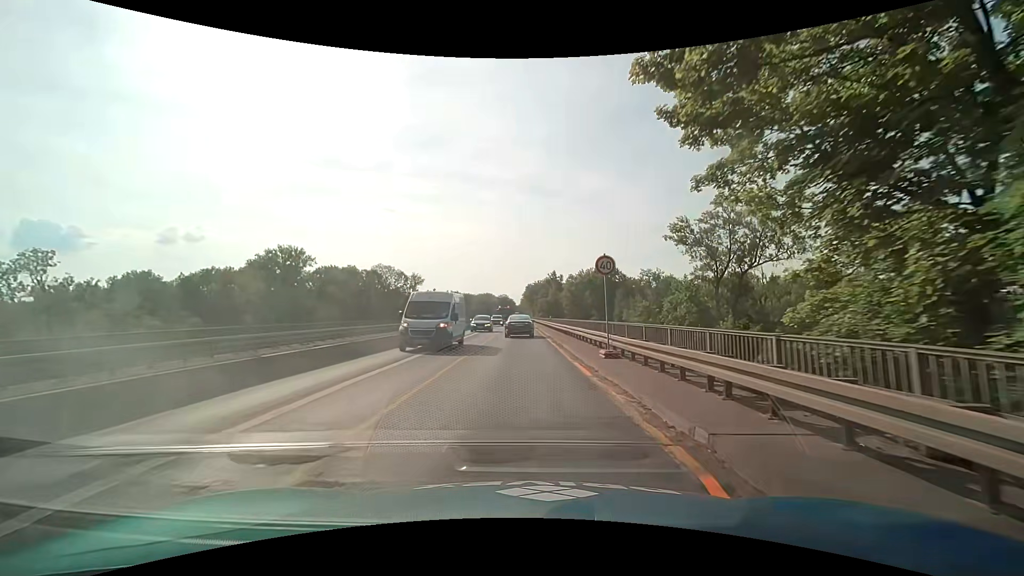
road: trunk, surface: asphalt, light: Day
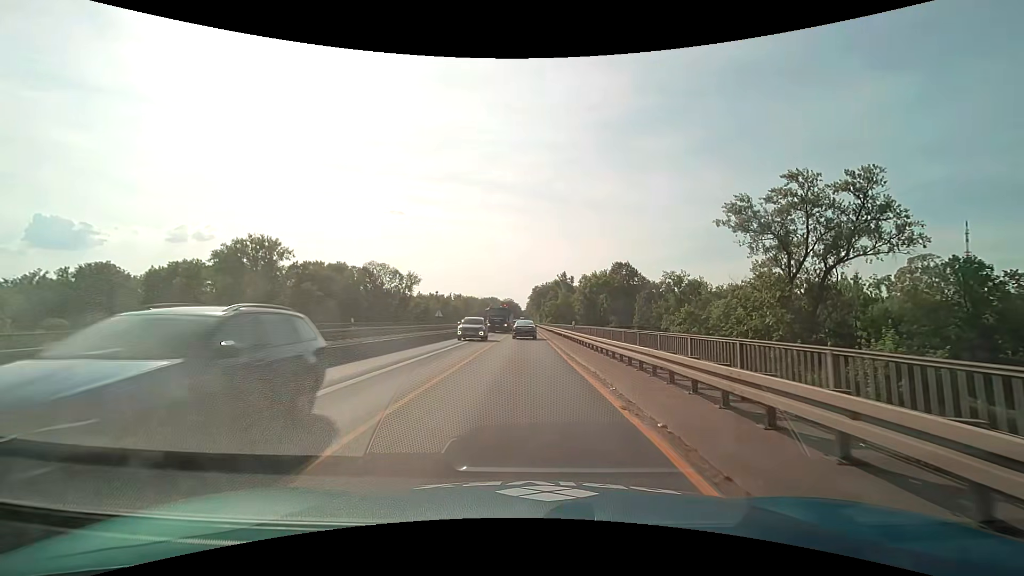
(-0.3, +18.1) m; -1°
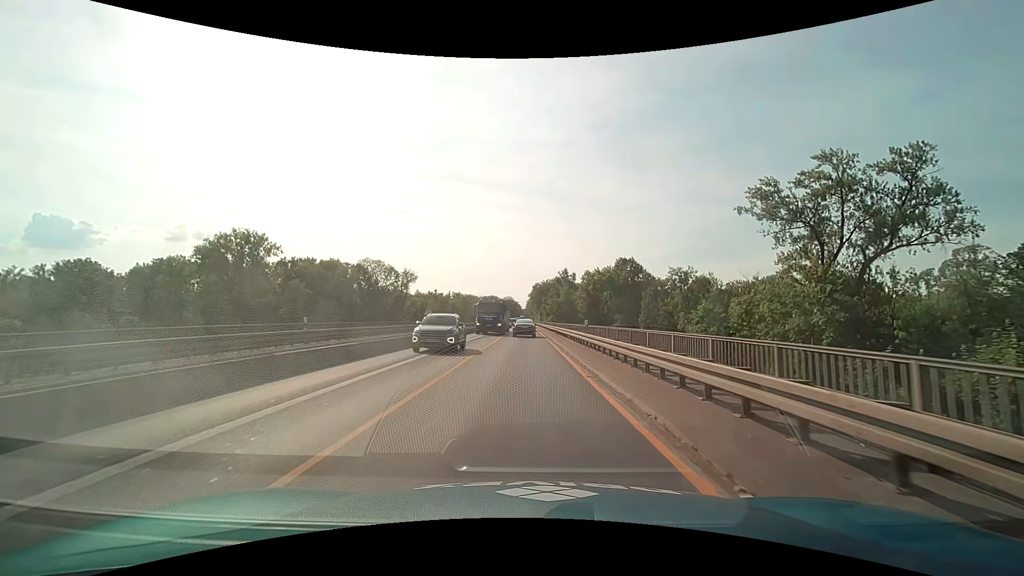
(0.0, +6.0) m; 0°
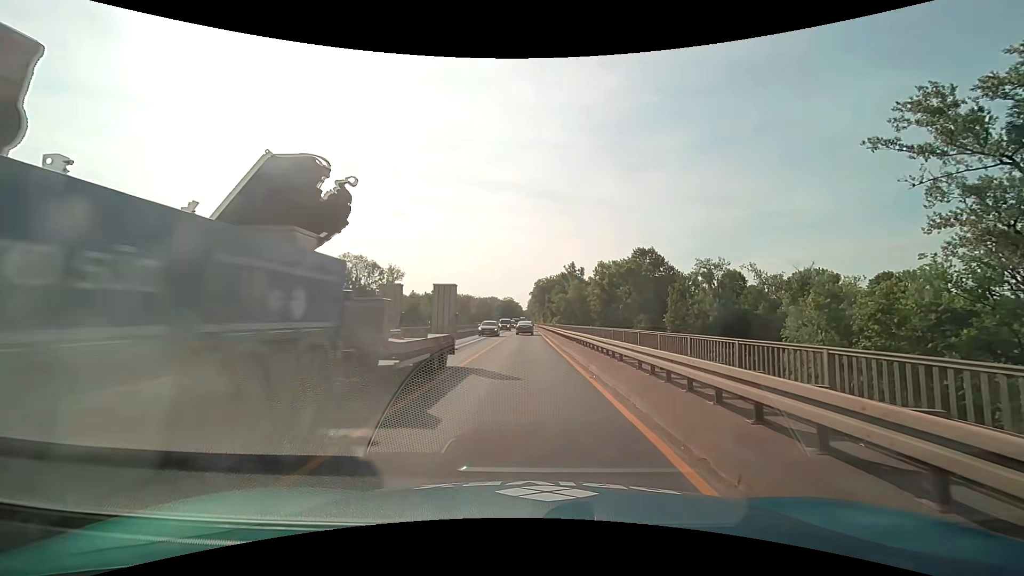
(0.0, +20.2) m; 0°
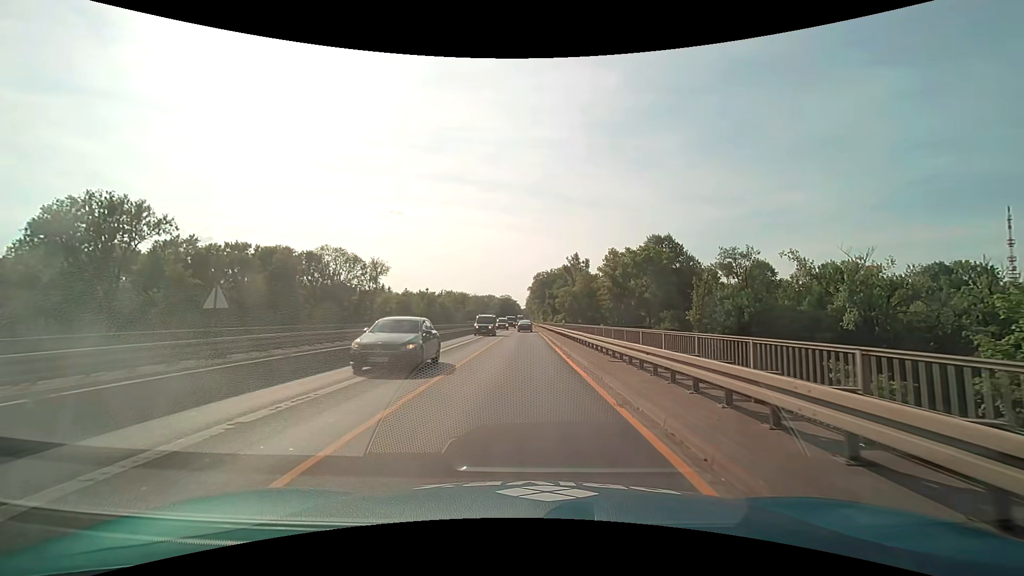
(0.0, +15.3) m; 0°
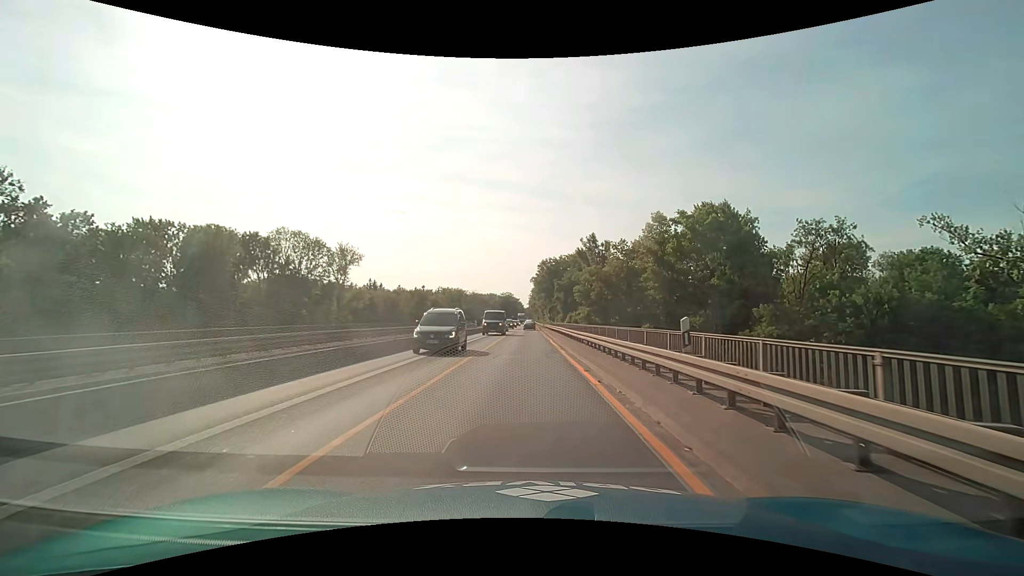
(0.0, +26.9) m; 0°
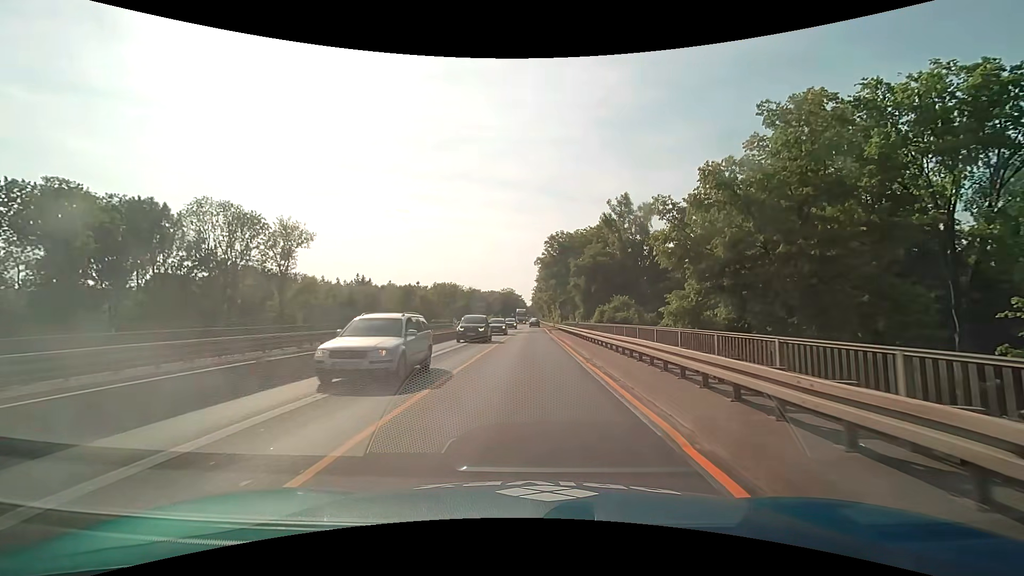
(-0.3, +29.1) m; -1°
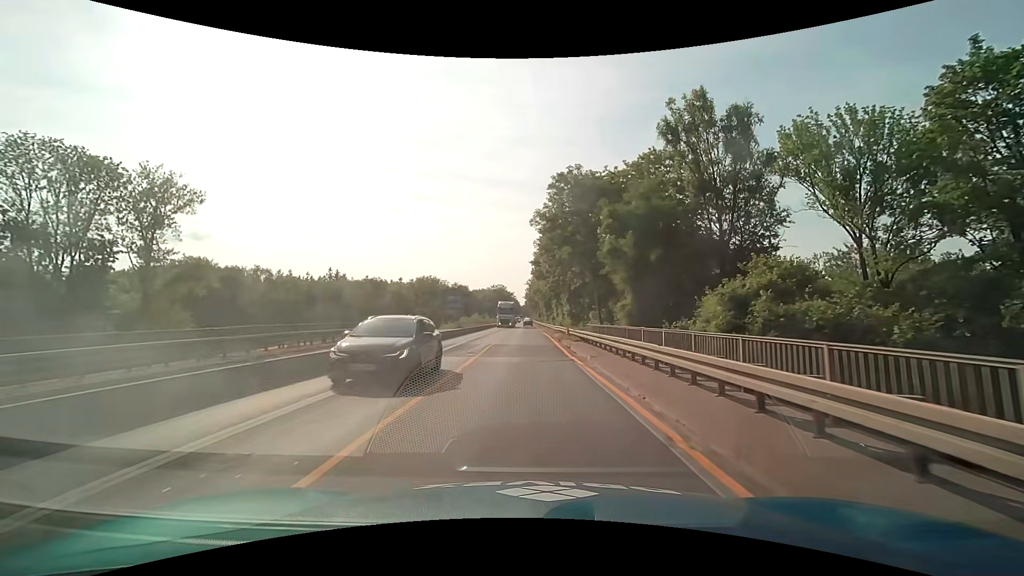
(+0.2, +30.3) m; +1°
(0, +10) (0, +20) (0, +30) (0, +40) (0, +50) (0, +60) (0, +70) (0, +80) (-1, +90) (-1, +100) m
